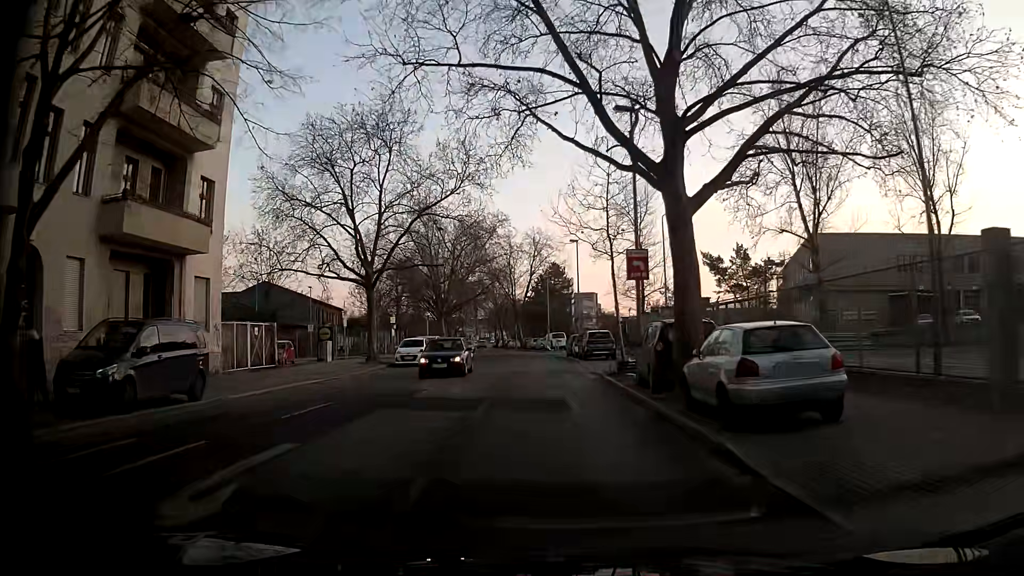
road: residential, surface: concrete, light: Day
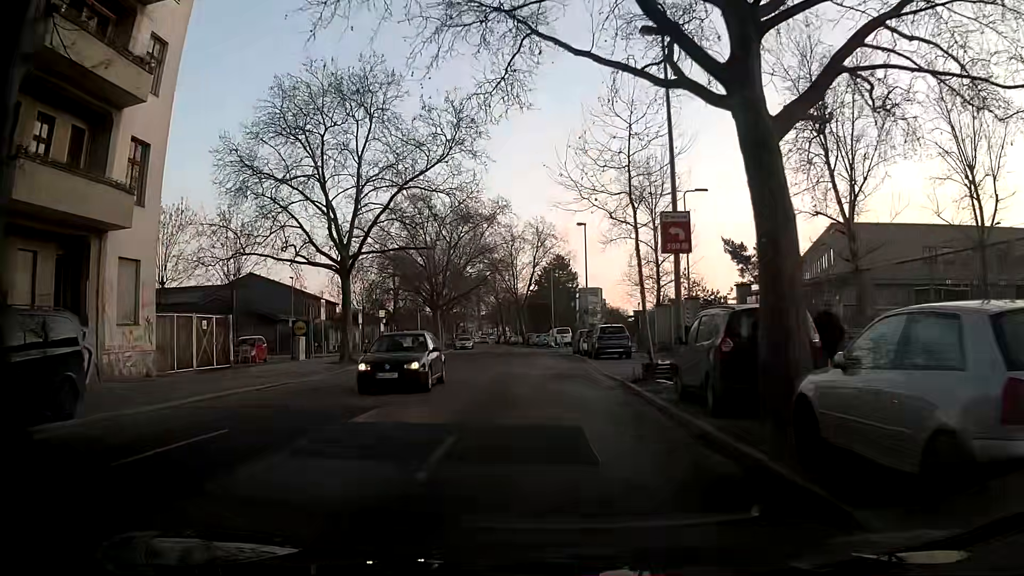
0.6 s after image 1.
(-0.1, +5.4) m; +1°
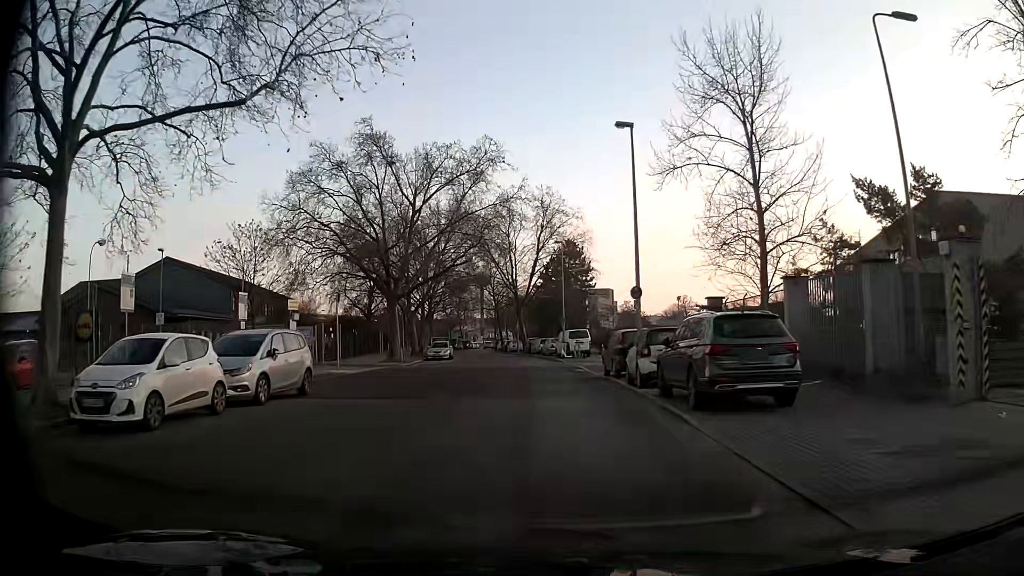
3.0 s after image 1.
(-0.4, +21.3) m; -2°
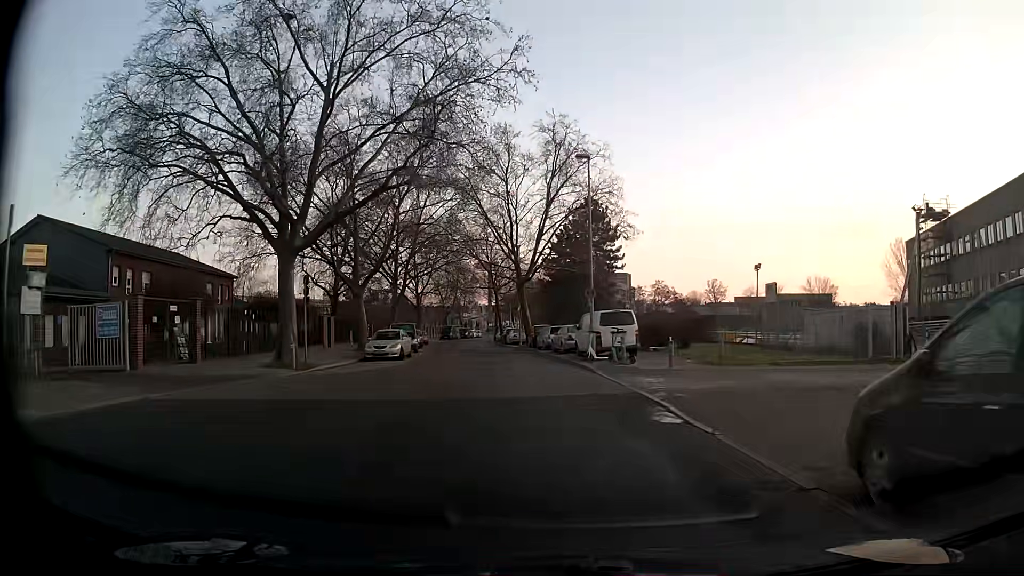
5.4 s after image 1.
(-0.1, +20.4) m; 0°
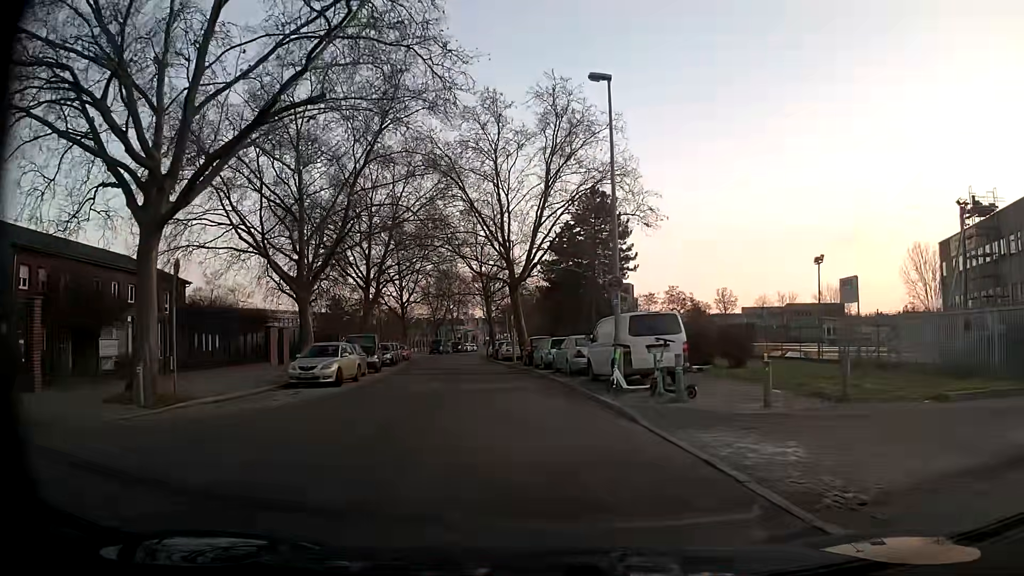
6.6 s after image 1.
(-0.1, +9.8) m; 0°
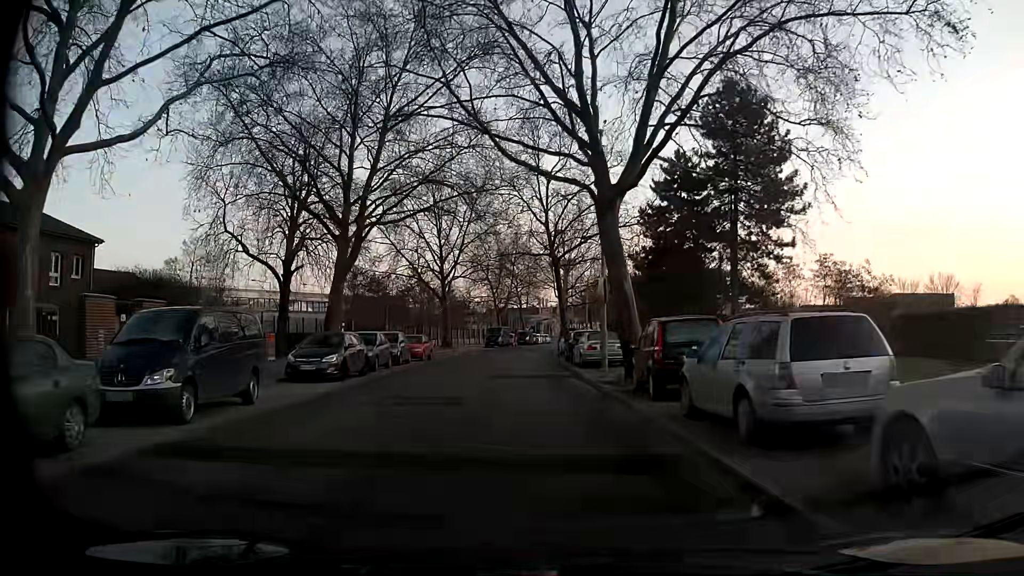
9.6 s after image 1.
(-1.4, +23.1) m; -8°
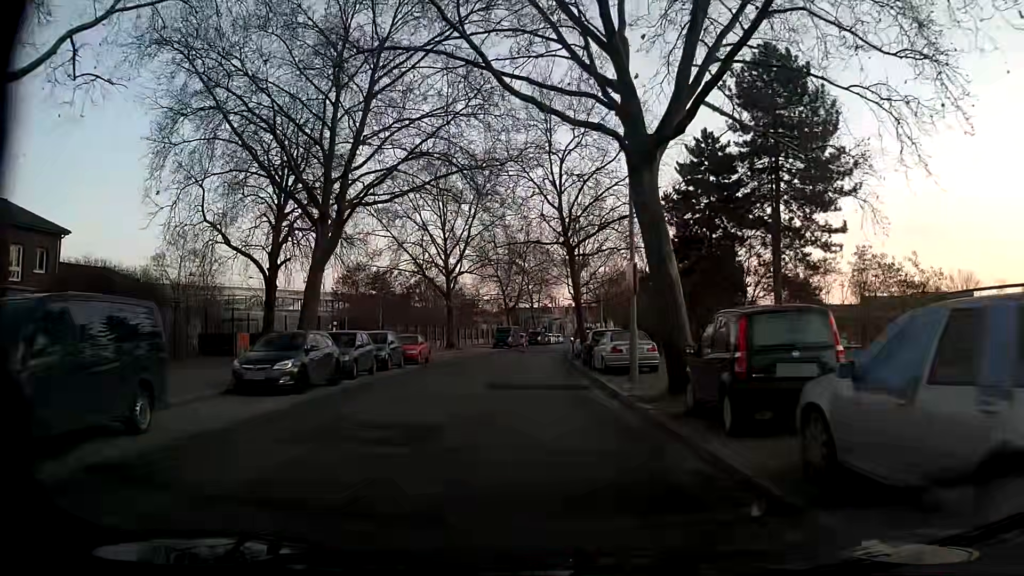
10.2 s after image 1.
(0.0, +4.6) m; 0°
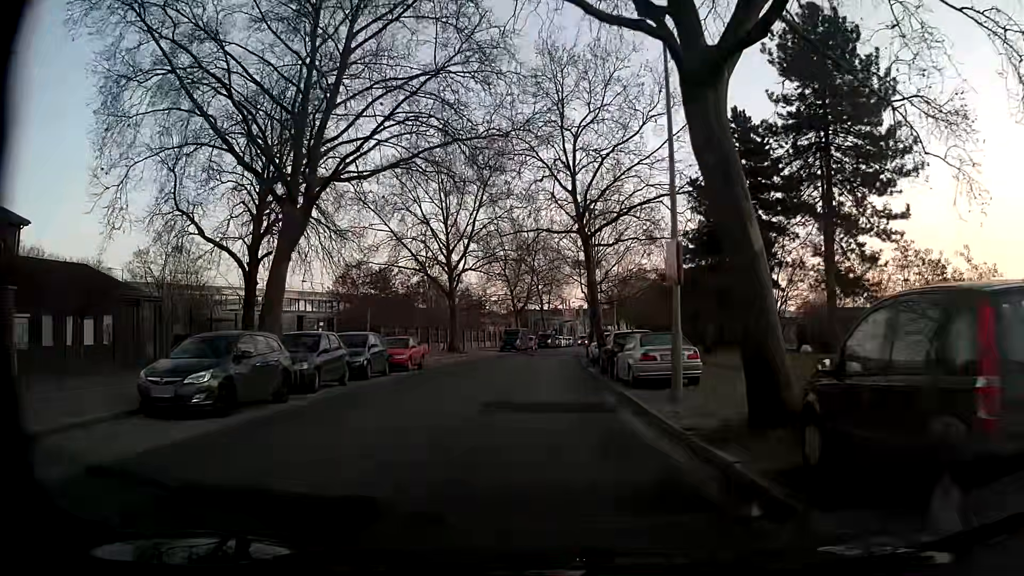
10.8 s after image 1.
(-0.1, +4.5) m; -3°
(0, +10) (+1, +20) (+1, +30) (+2, +40) (+3, +50) (+4, +60) (+6, +70) (+7, +79) (+9, +89) (+11, +99) m
